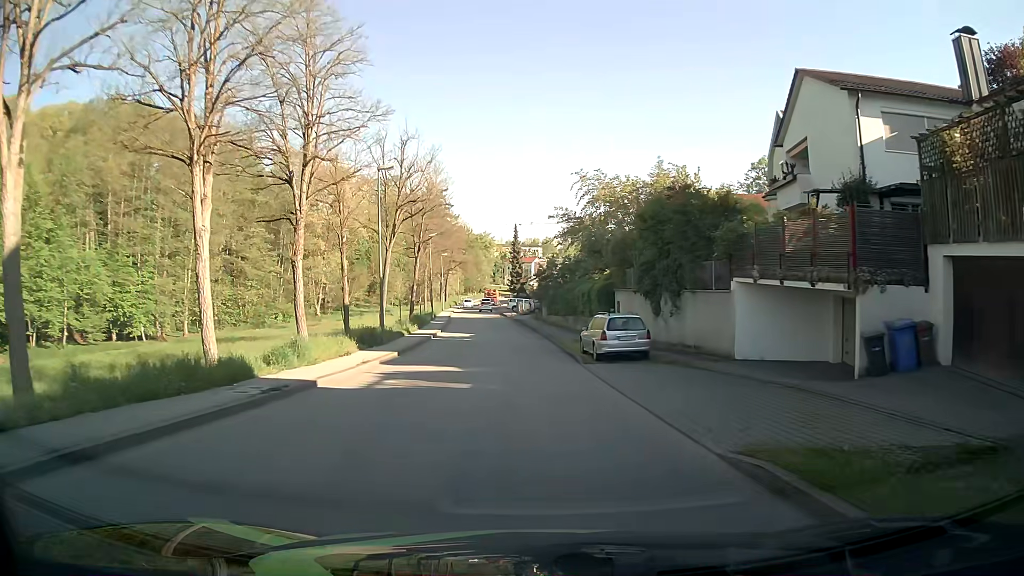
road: unclassified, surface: asphalt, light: Day
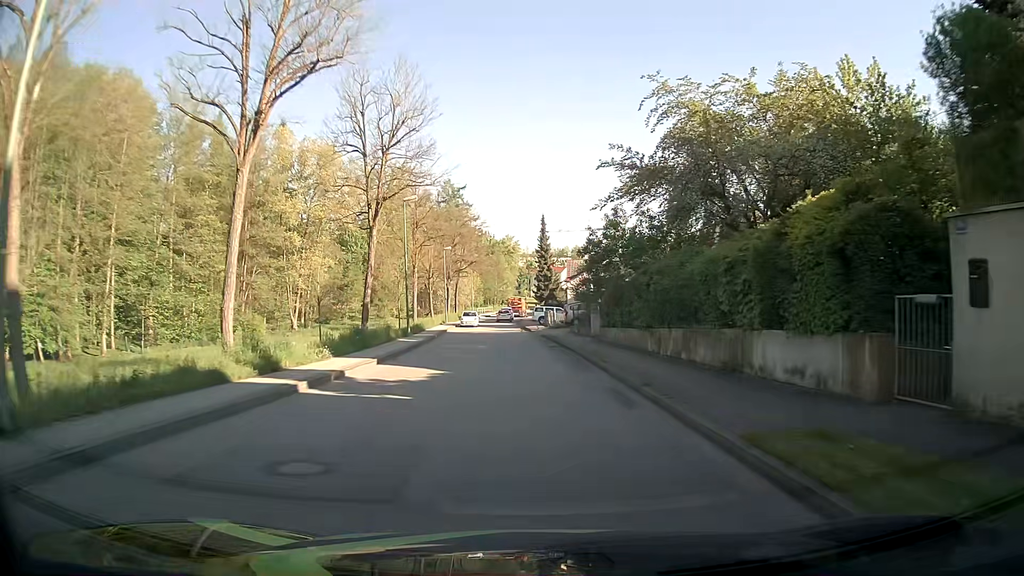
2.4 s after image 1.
(-0.7, +24.3) m; -2°
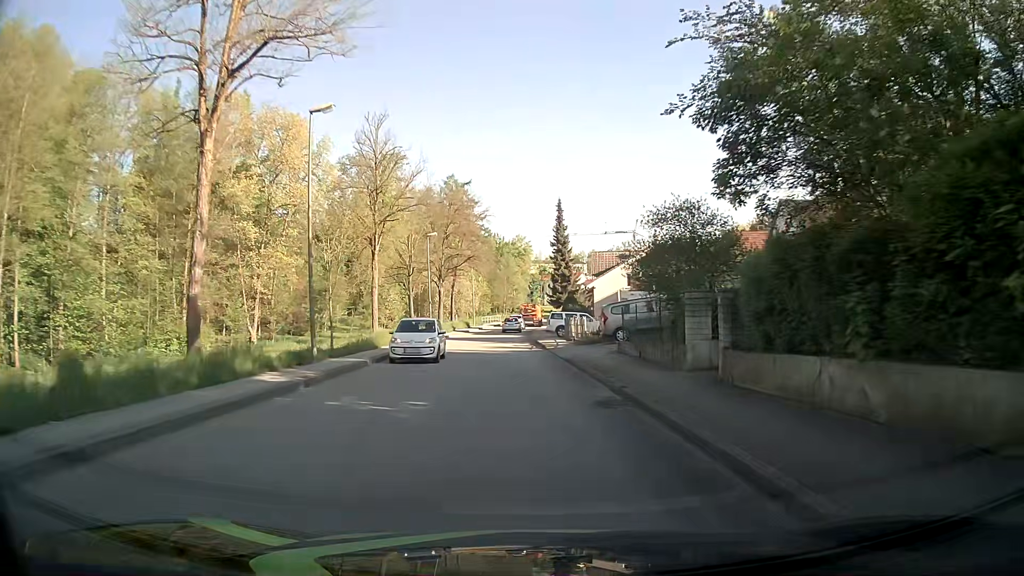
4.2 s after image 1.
(-0.3, +18.4) m; -2°
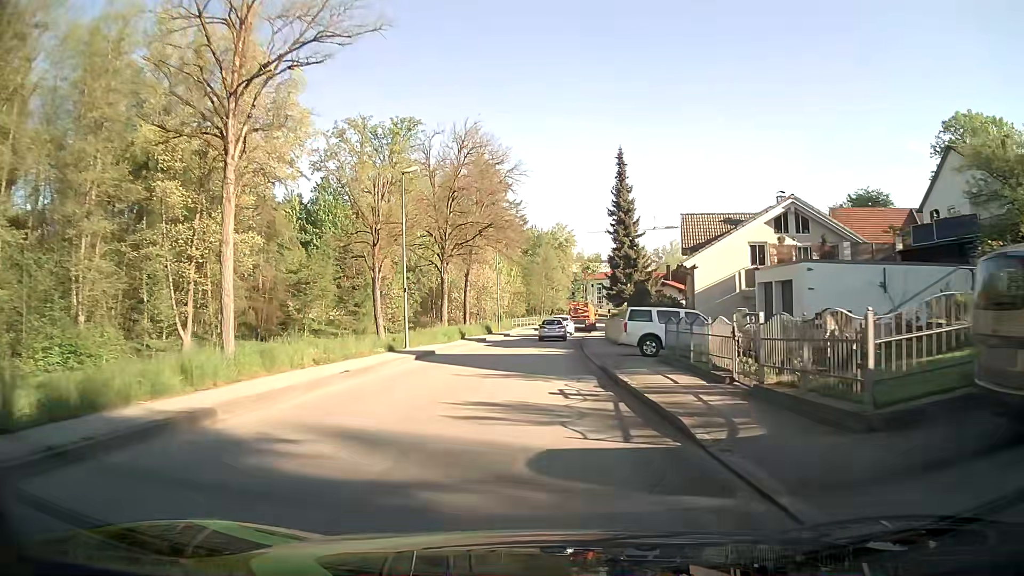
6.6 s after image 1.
(-0.6, +23.2) m; -4°
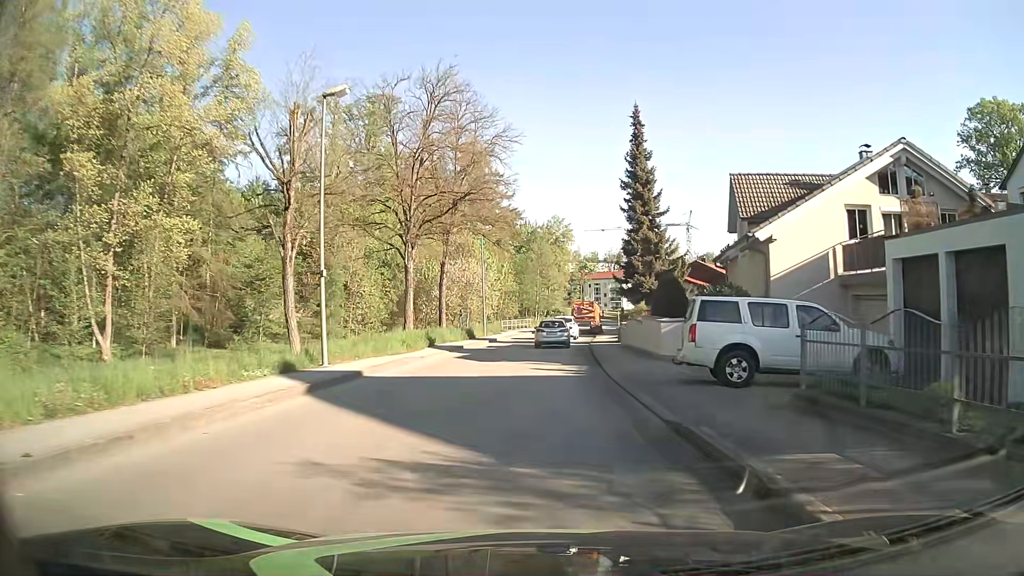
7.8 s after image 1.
(+0.2, +10.9) m; +1°
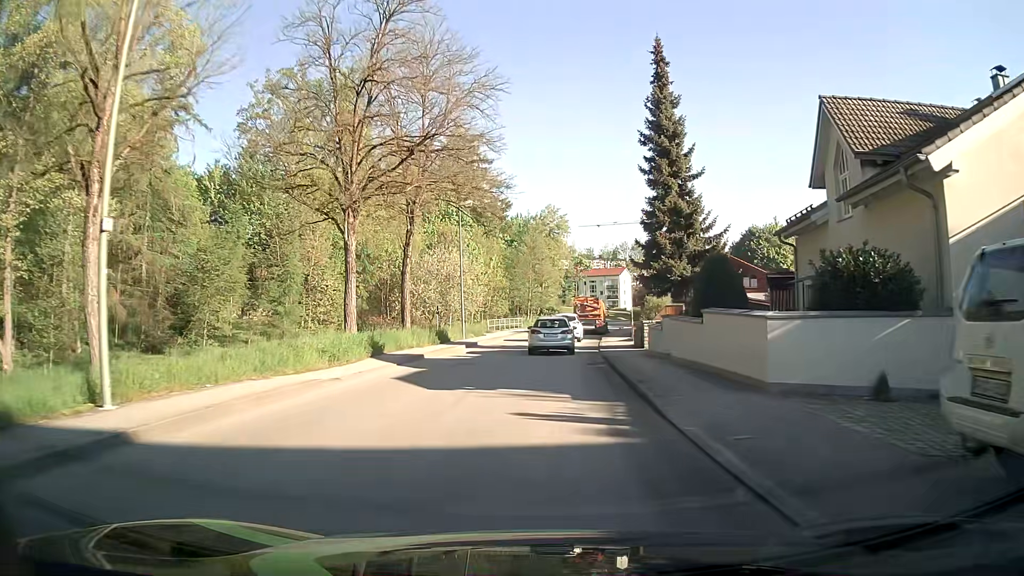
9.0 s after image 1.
(+0.1, +9.9) m; +1°
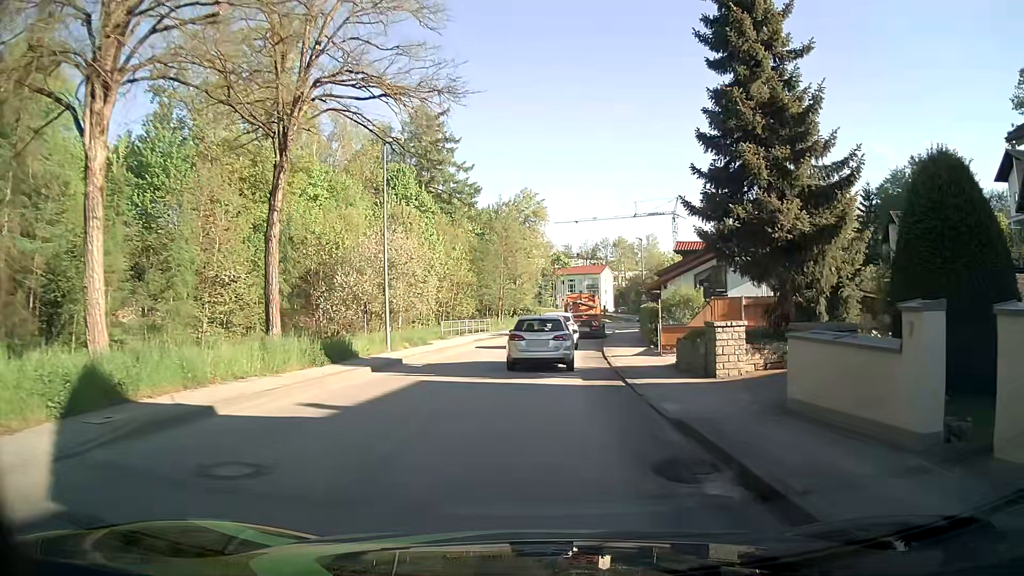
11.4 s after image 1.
(+0.2, +14.4) m; +2°
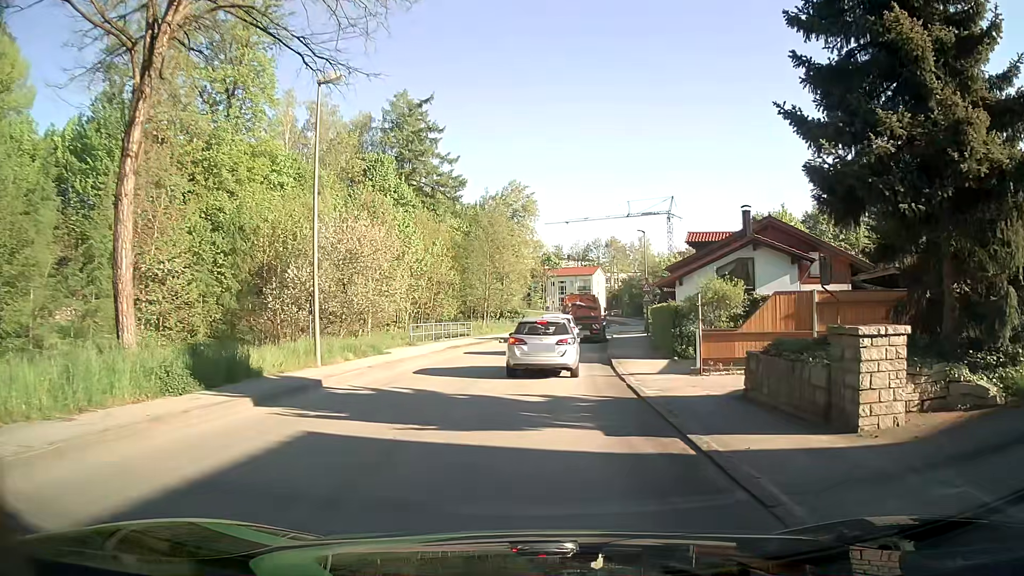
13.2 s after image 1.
(+0.1, +6.9) m; +1°
(0, +10) (0, +20) (+1, +30) (+2, +40) (+3, +50) (+4, +60) (+6, +70) (+8, +79) (+10, +89) (+14, +99) m
